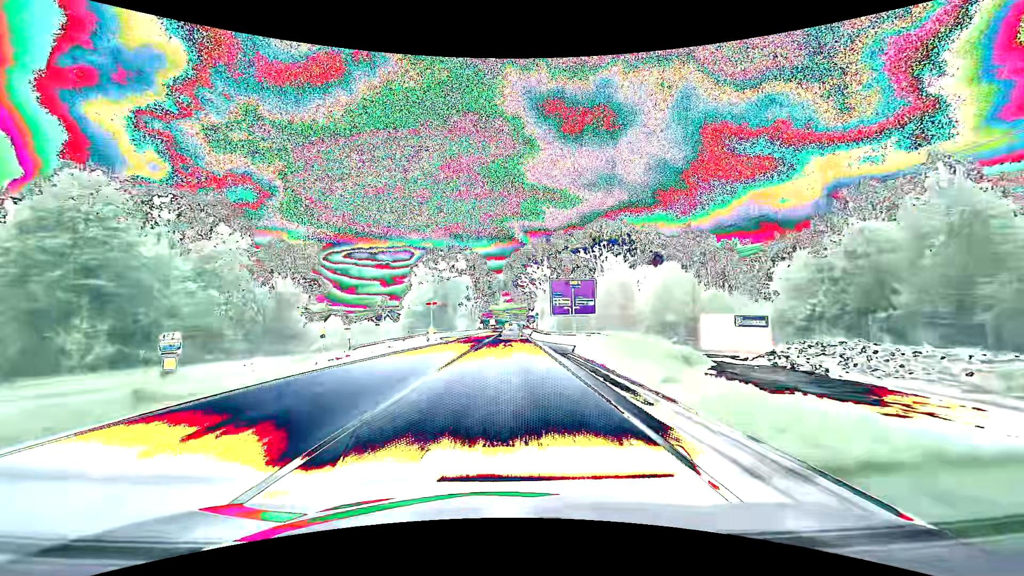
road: primary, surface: asphalt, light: Day
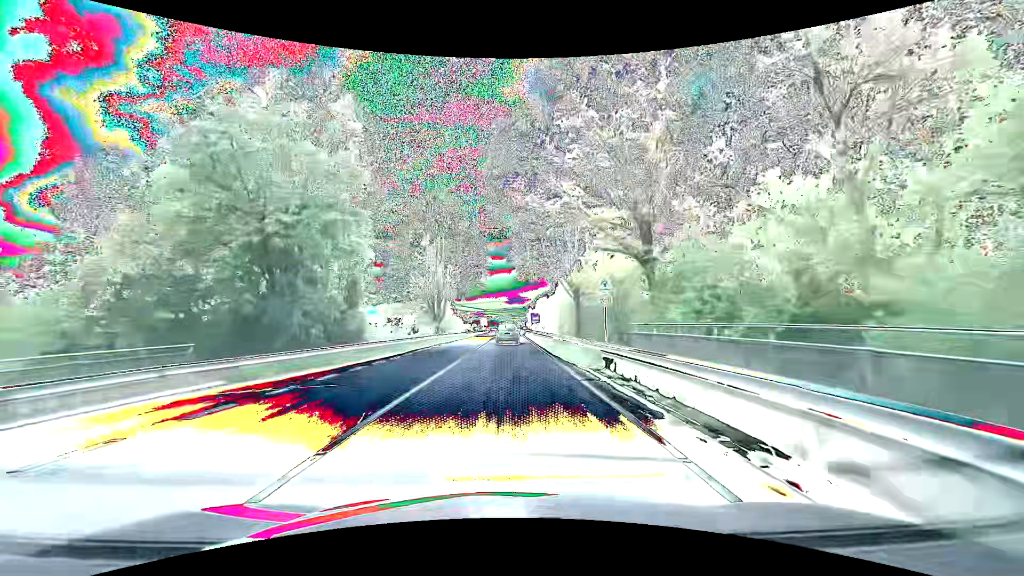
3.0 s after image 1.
(+0.4, +58.8) m; +1°
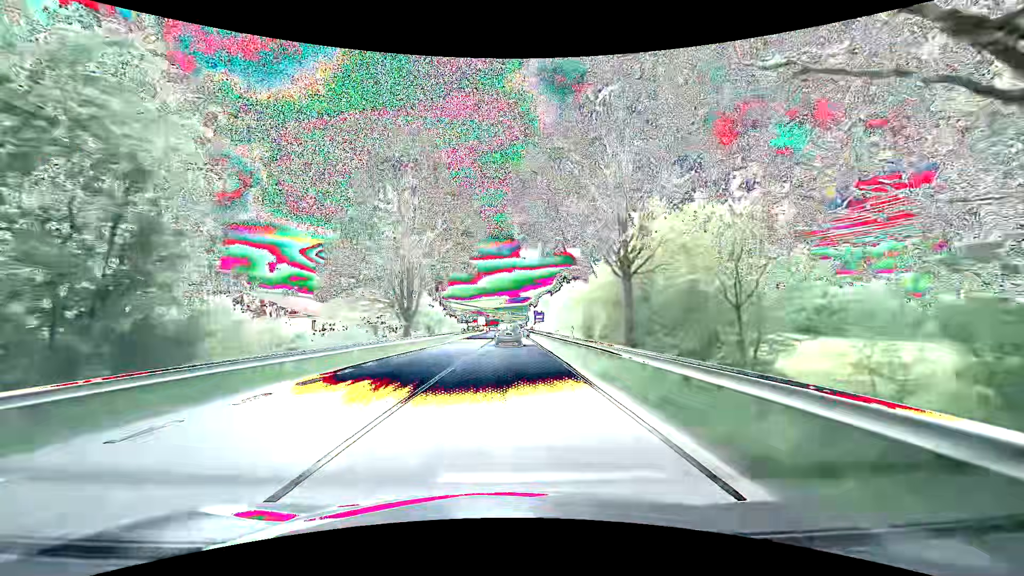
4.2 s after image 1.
(0.0, +19.7) m; 0°
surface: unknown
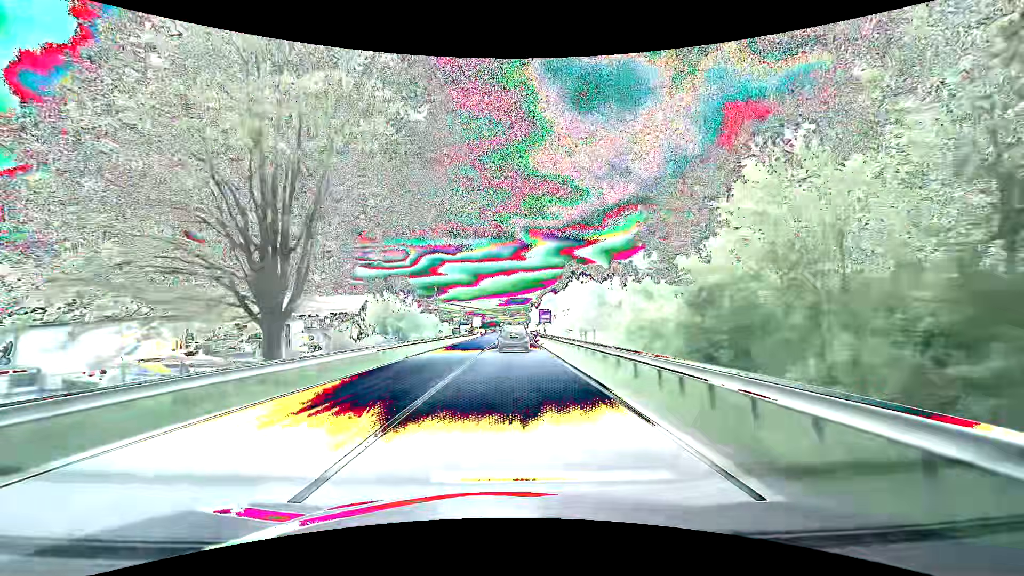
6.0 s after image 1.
(0.0, +26.3) m; 0°
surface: asphalt
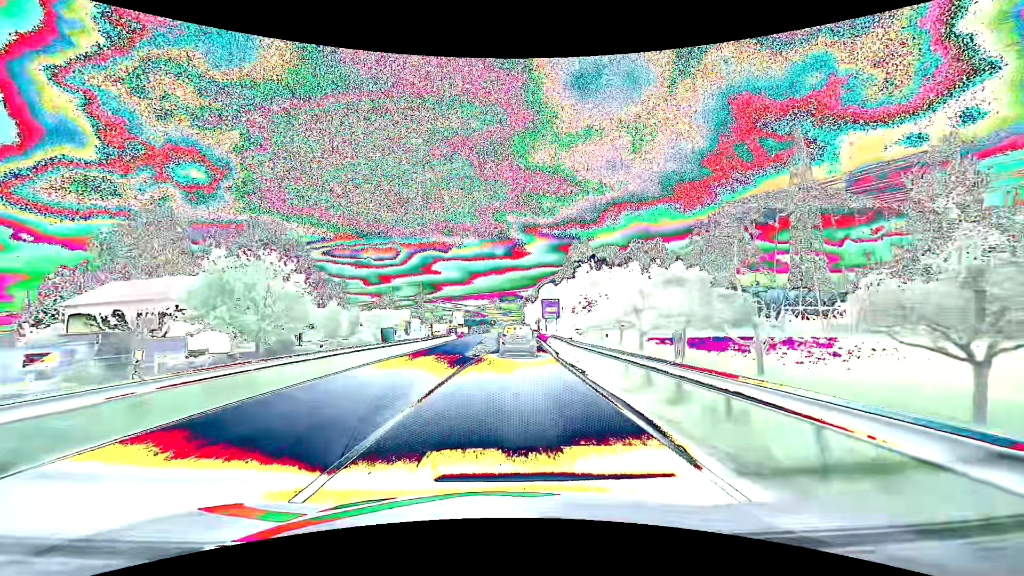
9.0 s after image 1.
(+0.4, +37.7) m; +1°
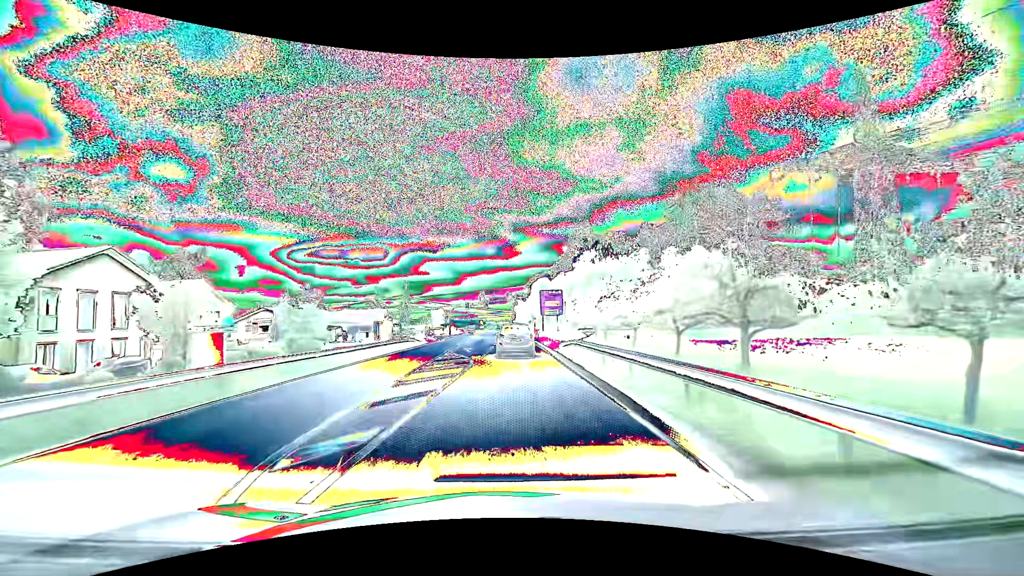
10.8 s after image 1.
(+0.2, +20.5) m; +1°
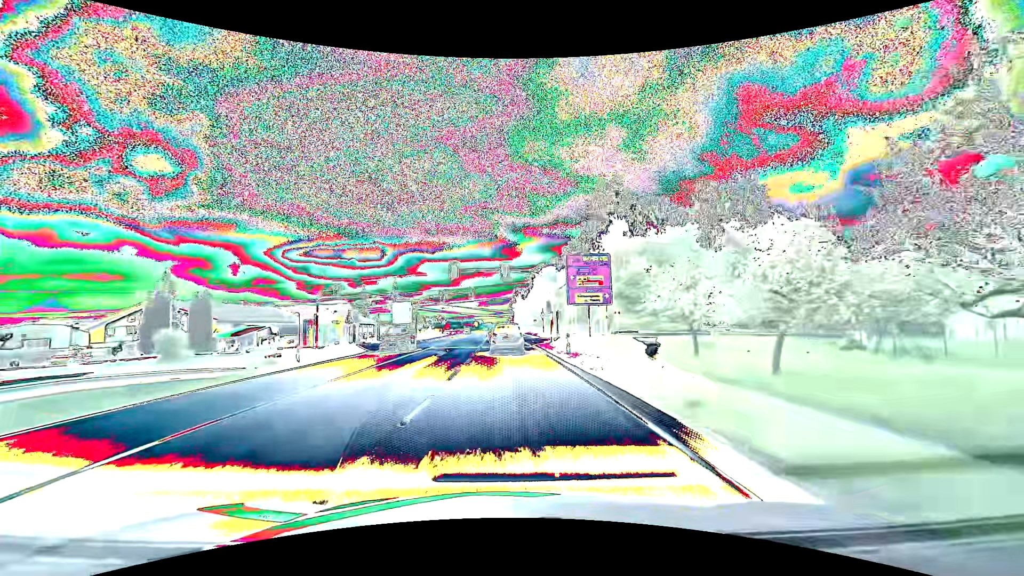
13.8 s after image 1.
(+0.3, +34.4) m; 0°
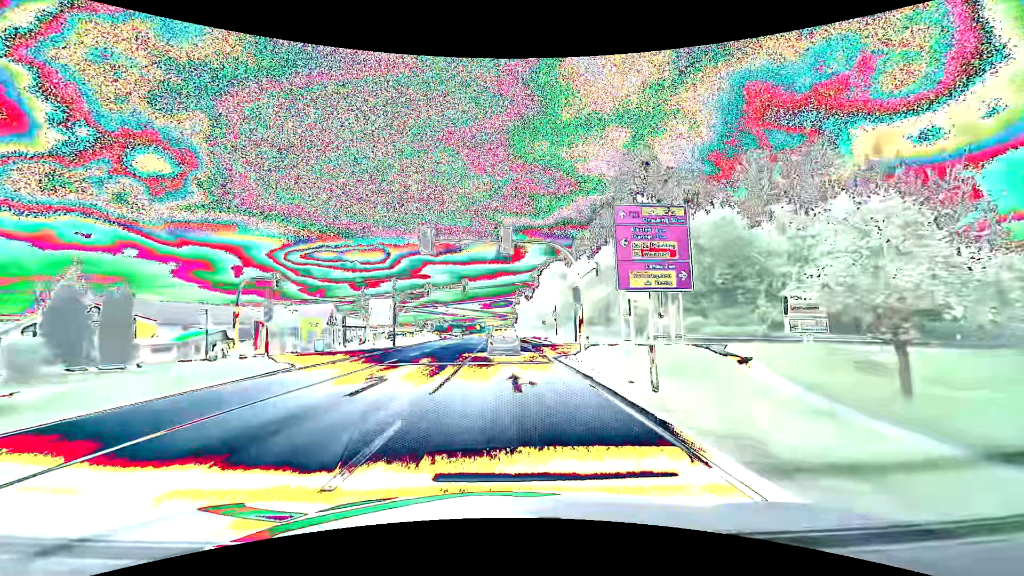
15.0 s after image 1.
(-0.1, +14.6) m; 0°
(0, +10) (0, +20) (0, +30) (-1, +40) (-1, +50) (-1, +60) (-2, +70) (-2, +80) (-3, +90) (-3, +100) m
